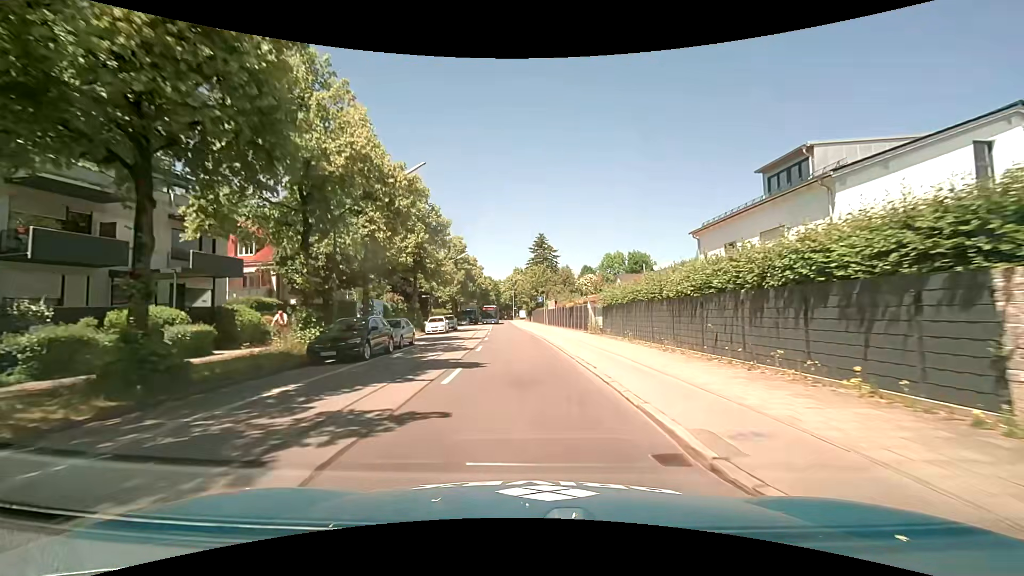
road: secondary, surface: asphalt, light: Day
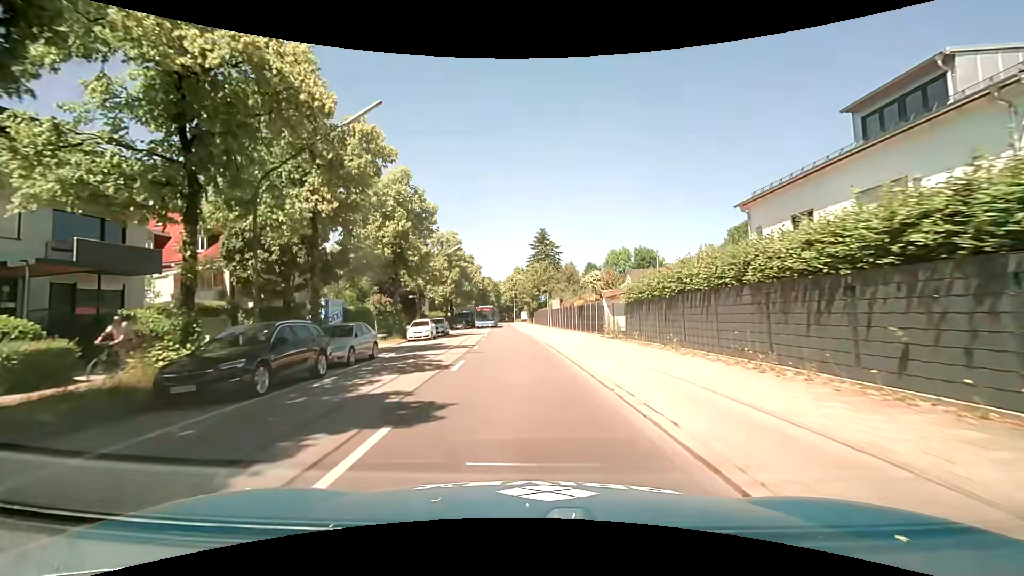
(0.0, +6.6) m; 0°
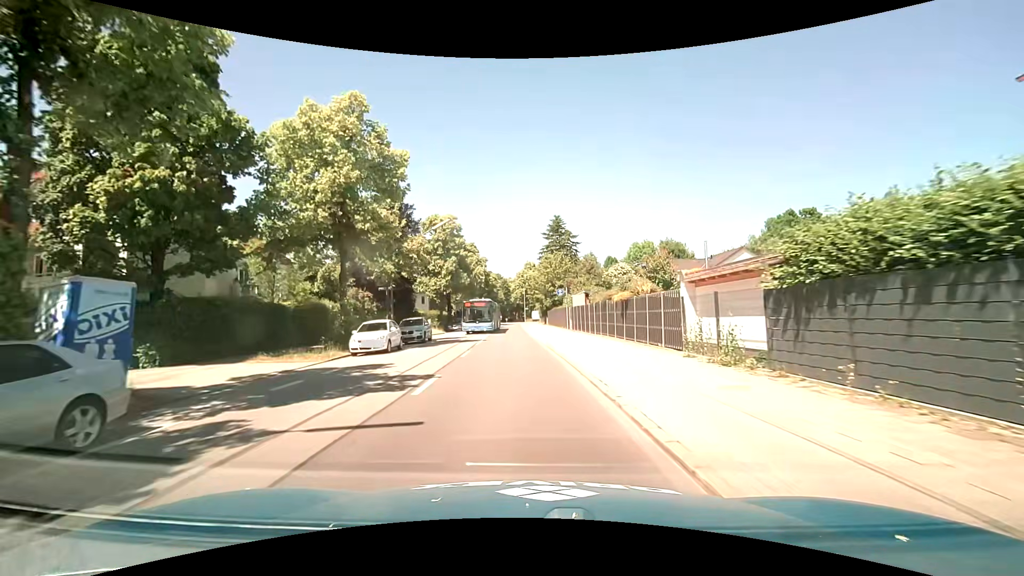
(-0.1, +12.6) m; -1°
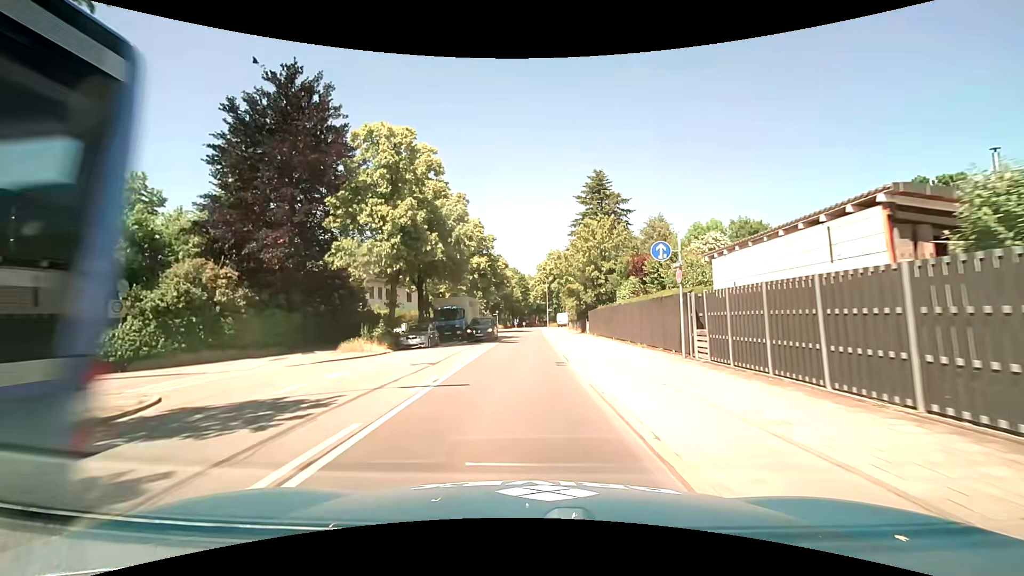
(-0.6, +27.6) m; -2°
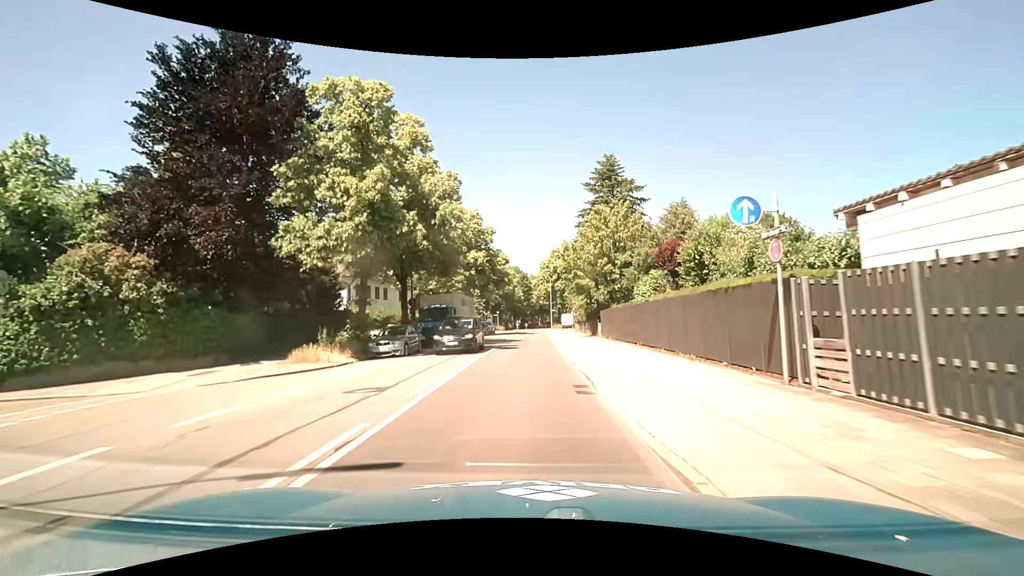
(0.0, +5.8) m; 0°
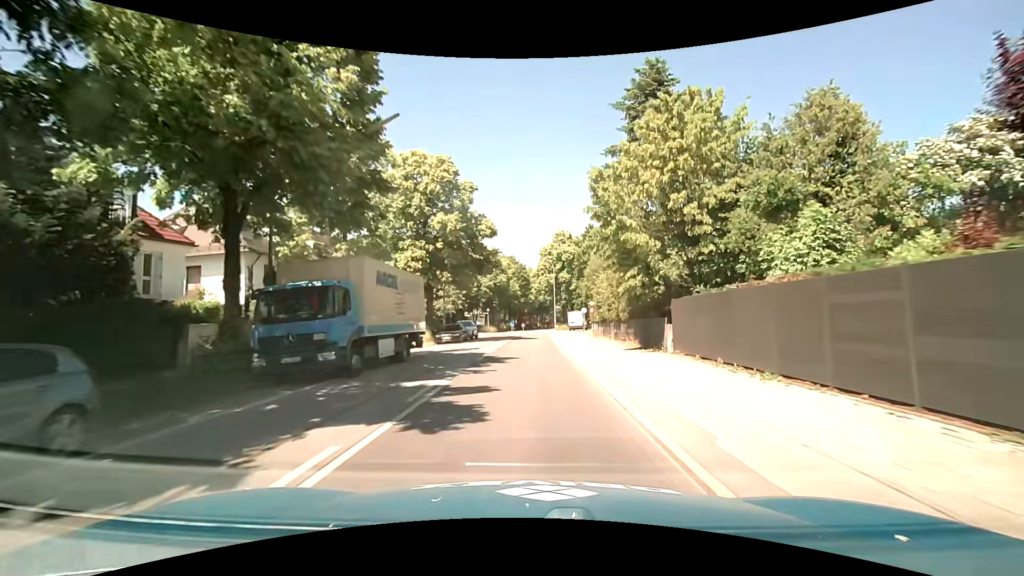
(0.0, +19.0) m; +1°
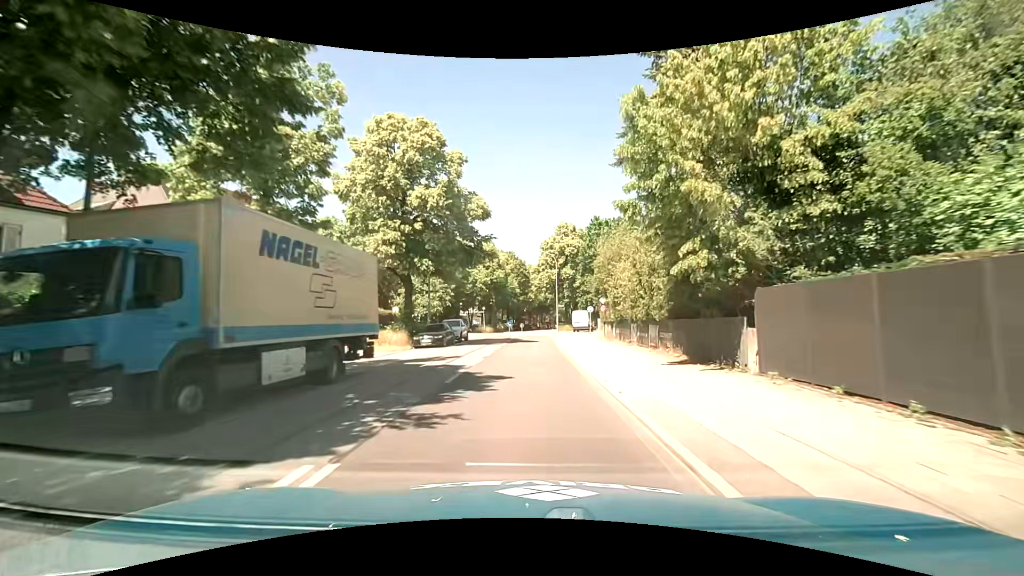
(0.0, +6.8) m; -1°
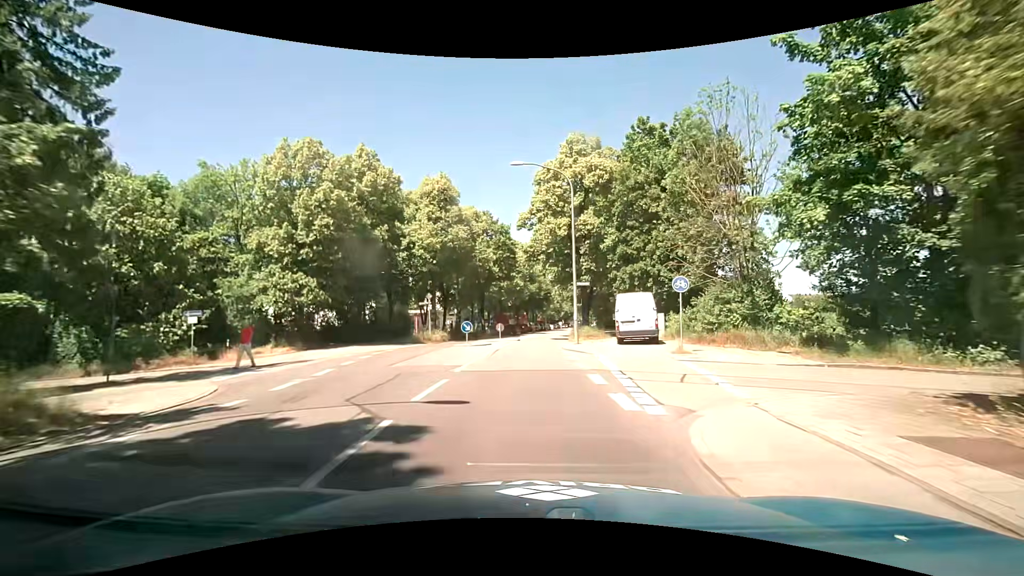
(+0.5, +34.5) m; +1°
(0, +10) (0, +20) (+1, +30) (+1, +40) (+2, +50) (+4, +60) (+5, +70) (+6, +80) (+7, +90) (+8, +100) m
